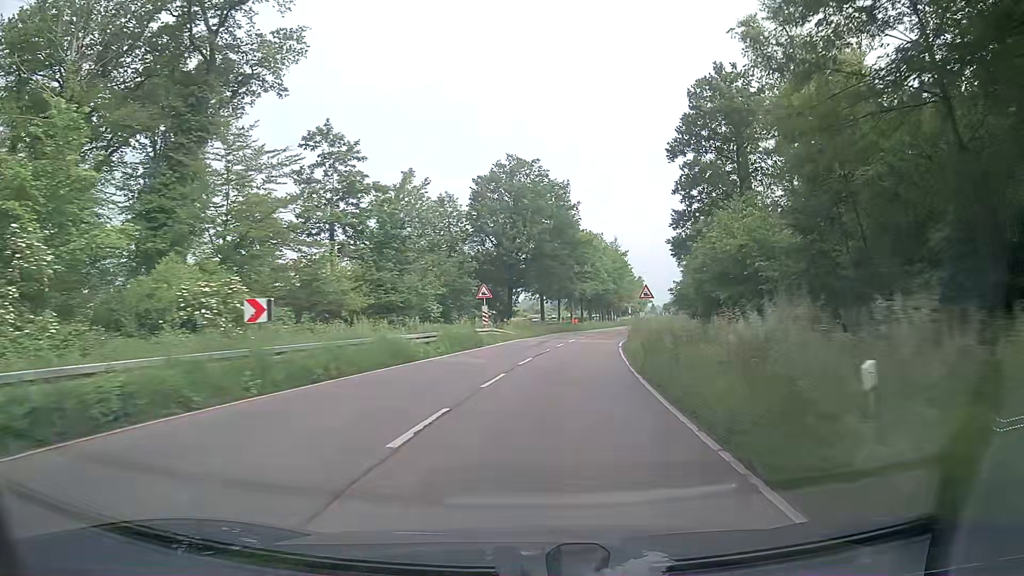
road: secondary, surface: asphalt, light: Day
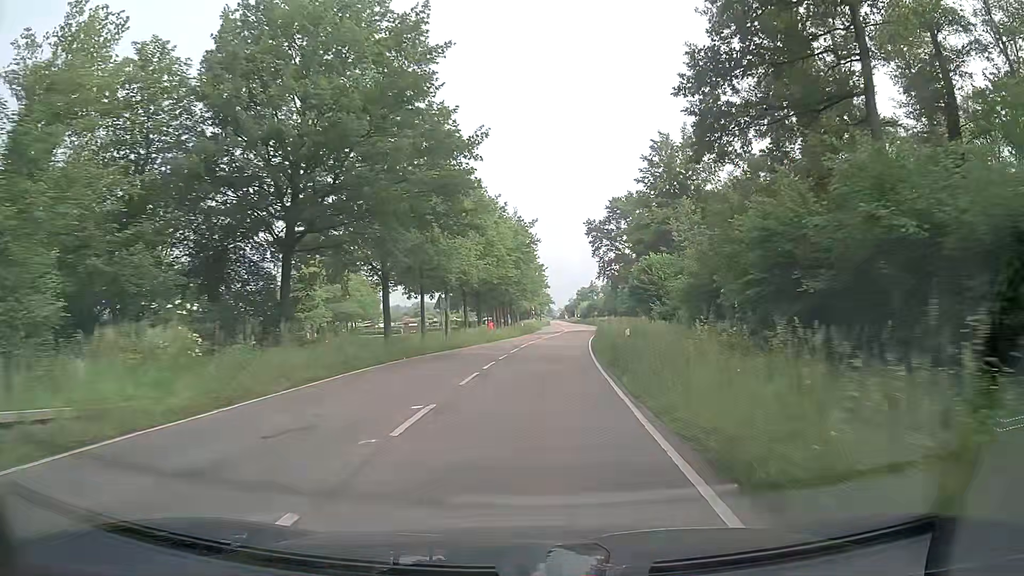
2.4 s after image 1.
(+3.6, +36.0) m; +9°
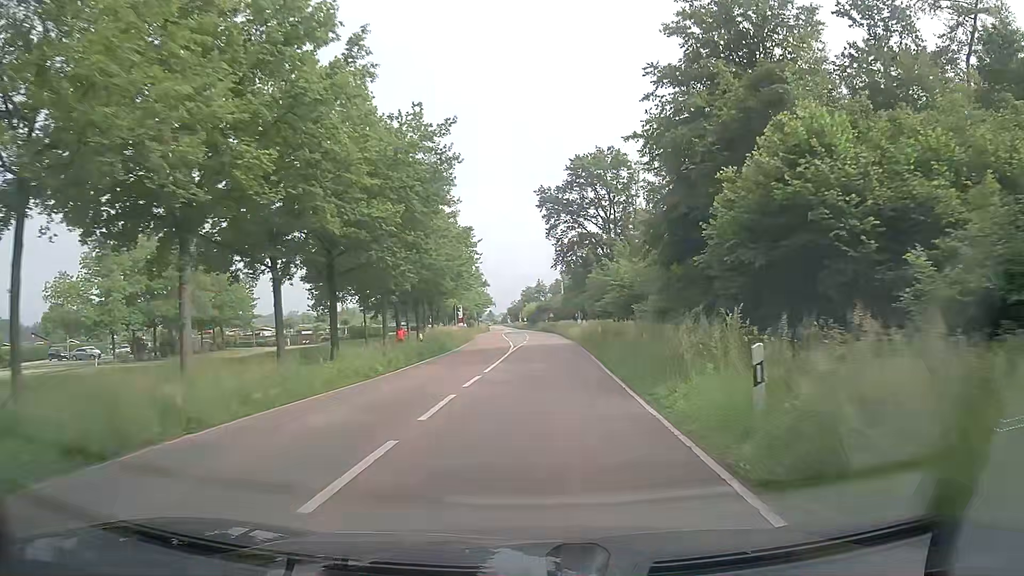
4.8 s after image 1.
(+1.7, +36.7) m; +5°
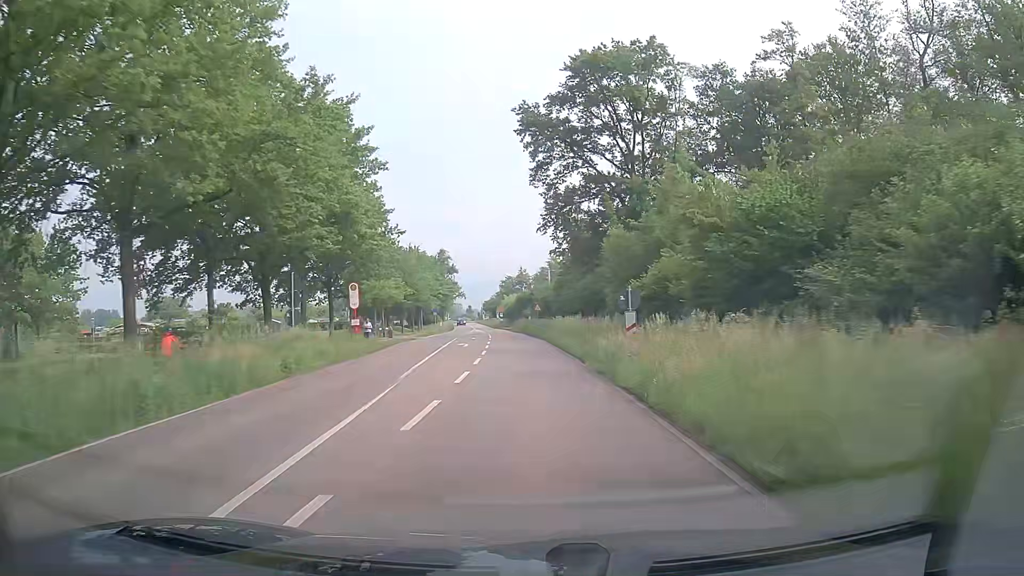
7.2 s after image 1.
(+0.8, +37.0) m; +1°
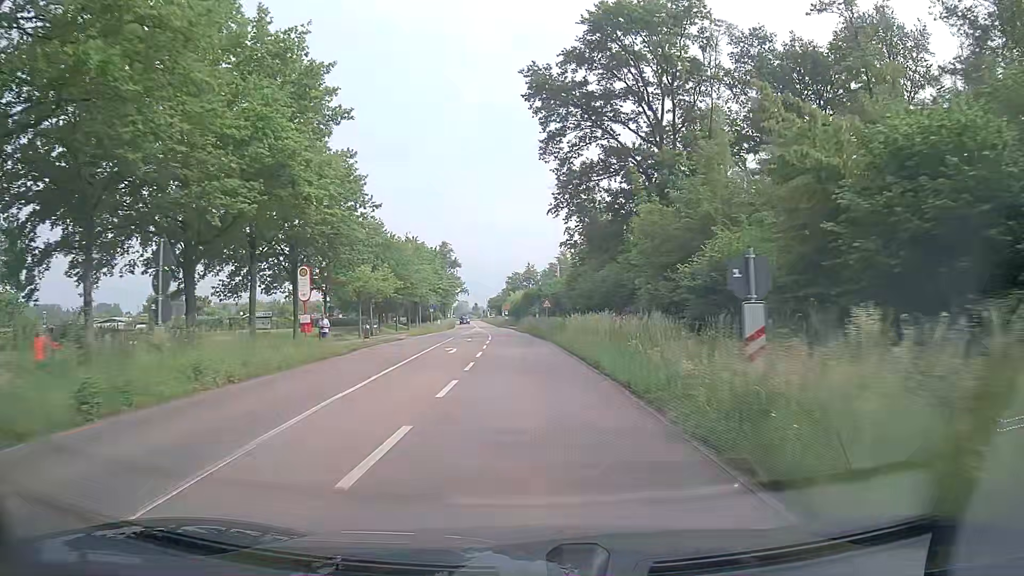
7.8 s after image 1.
(0.0, +9.3) m; 0°
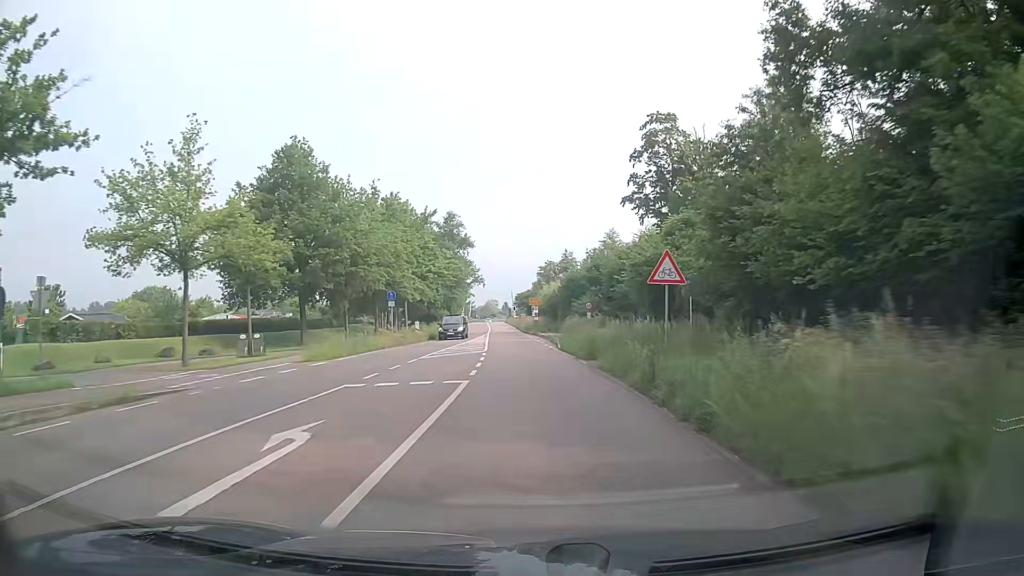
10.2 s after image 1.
(-0.9, +36.9) m; -3°
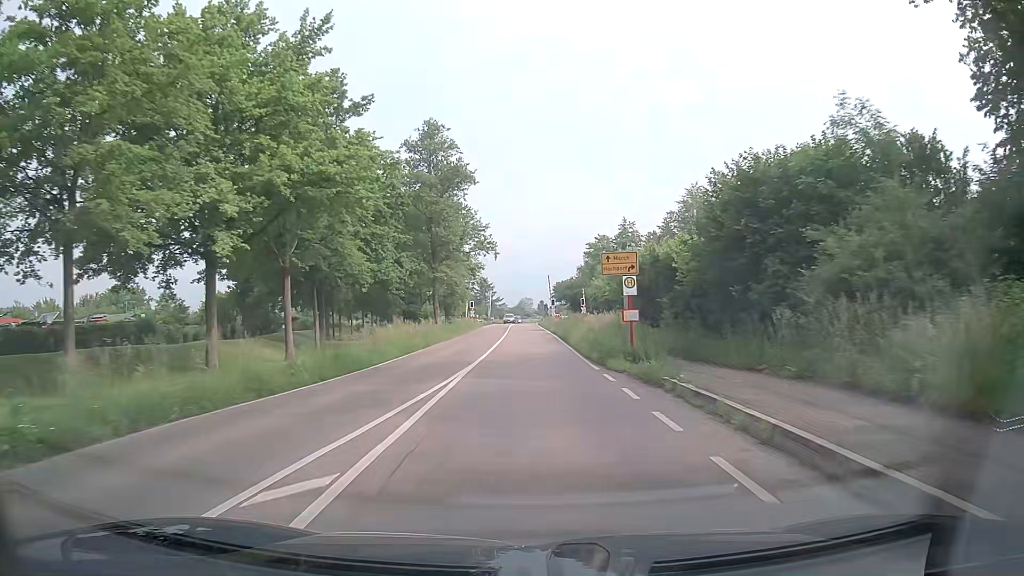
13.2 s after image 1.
(-1.2, +44.0) m; -3°
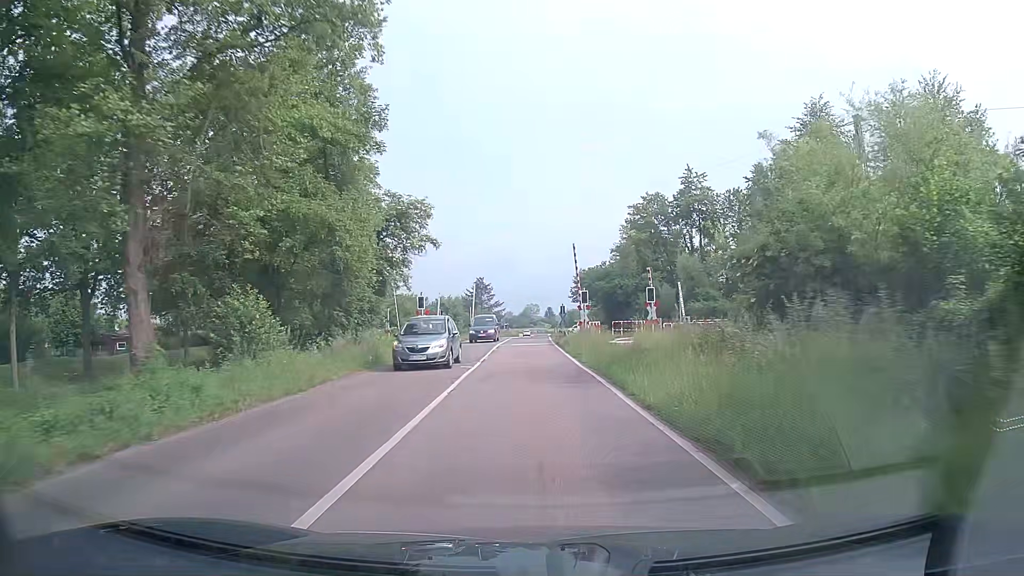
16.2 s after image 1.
(-0.1, +39.7) m; 0°
(0, +10) (0, +20) (0, +30) (0, +40) (0, +50) (0, +60) (0, +70) (+1, +80) (+1, +90) (+2, +100) m
